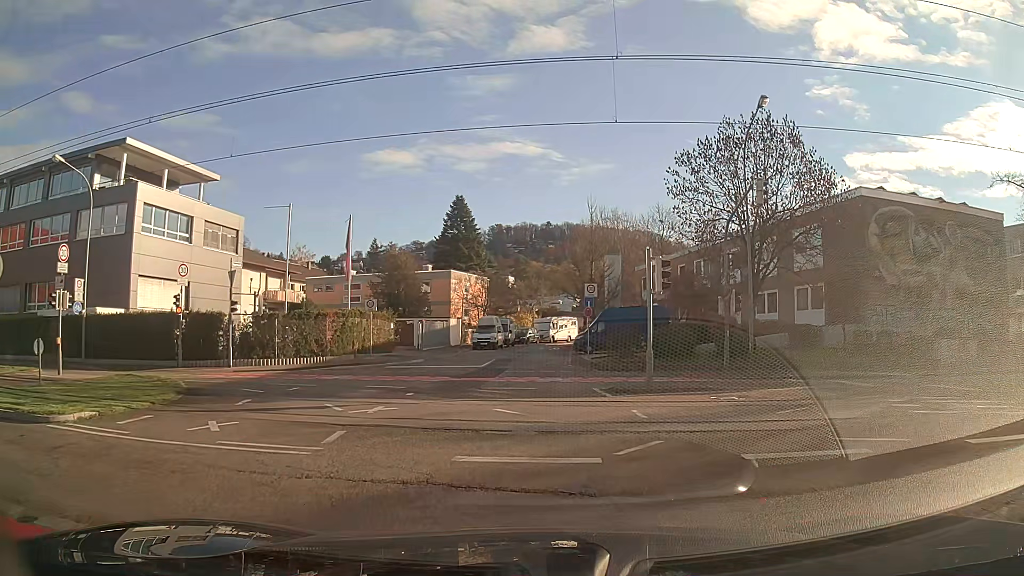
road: secondary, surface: asphalt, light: Day
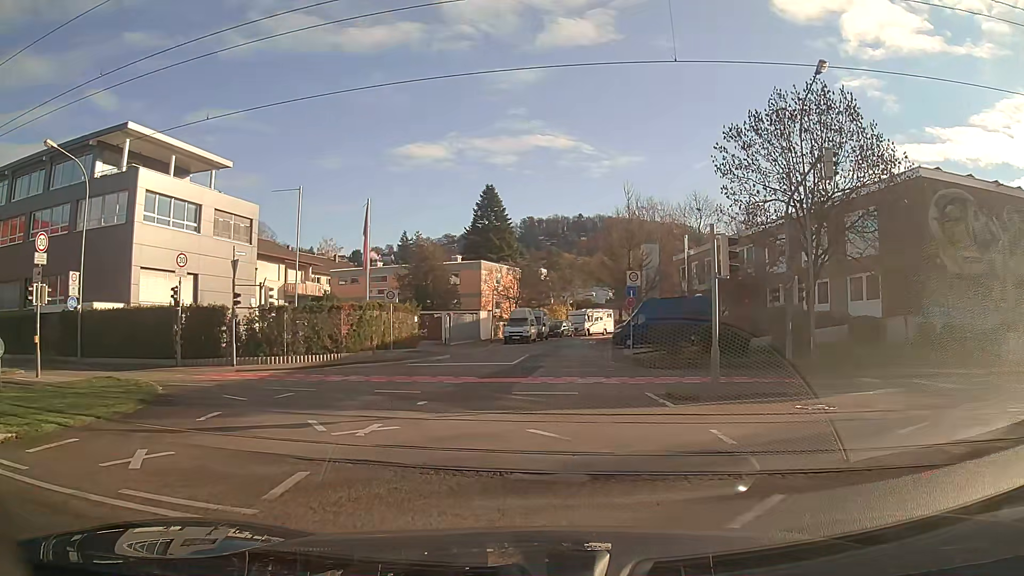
(-0.1, +3.0) m; -4°
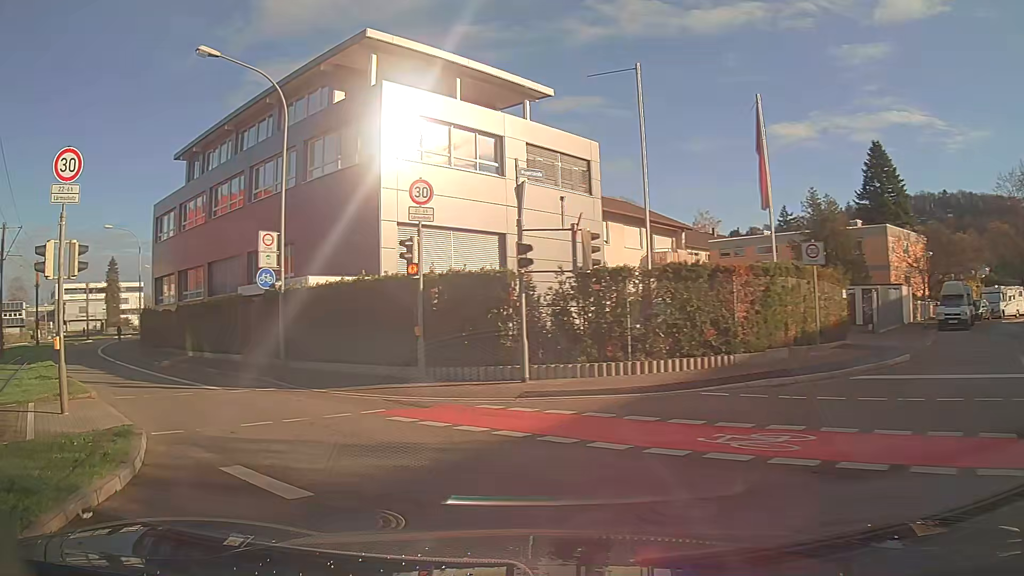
(-3.4, +12.4) m; -36°
(-3, +9) (-9, +17) (-16, +25) (-21, +33) (-26, +42) (-31, +50) (-36, +59) (-40, +69) (-43, +78) (-46, +88) m
